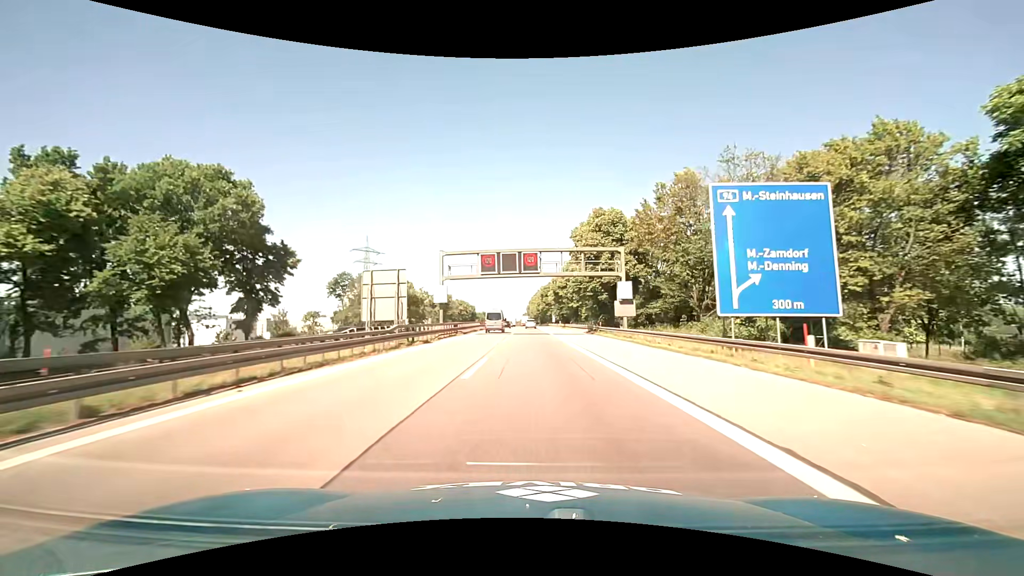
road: motorway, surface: asphalt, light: Day
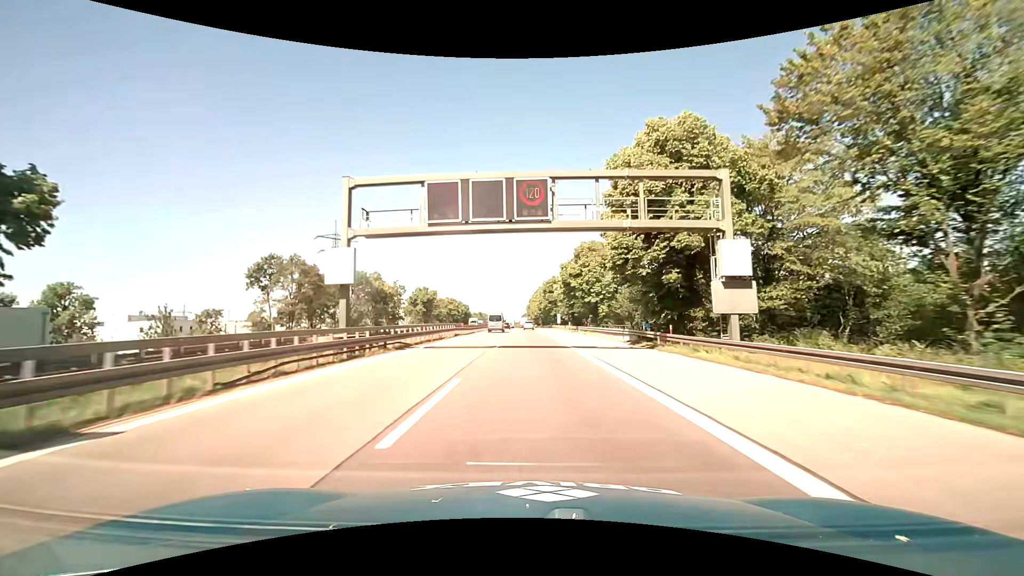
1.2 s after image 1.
(-0.1, +24.0) m; 0°
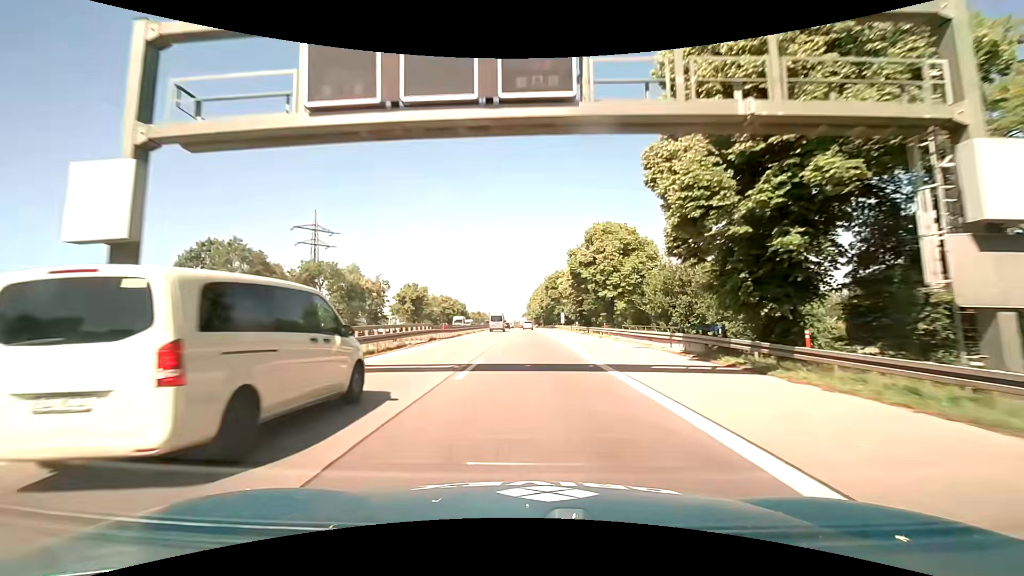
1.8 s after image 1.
(0.0, +11.9) m; 0°
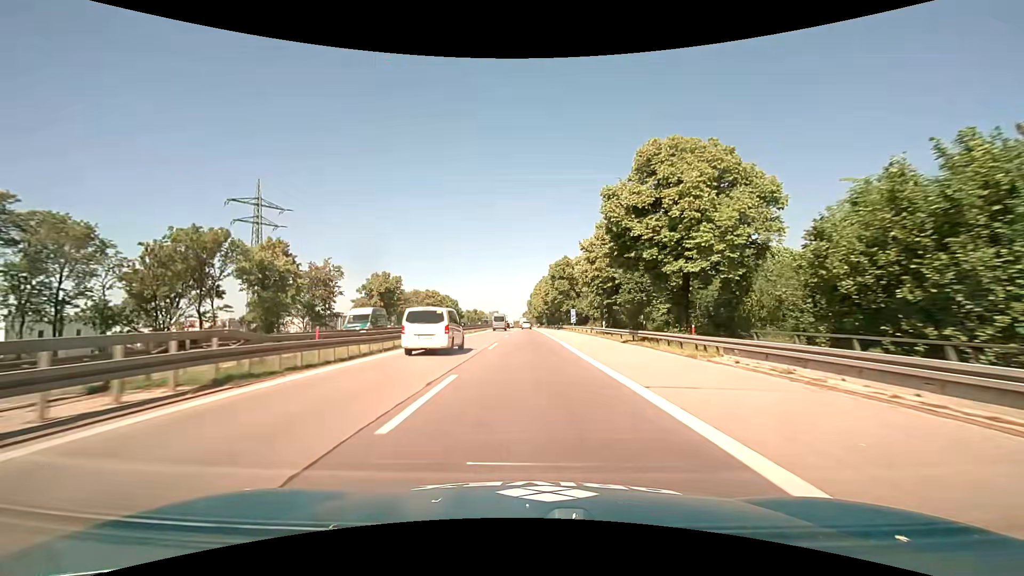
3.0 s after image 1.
(-0.1, +23.8) m; 0°
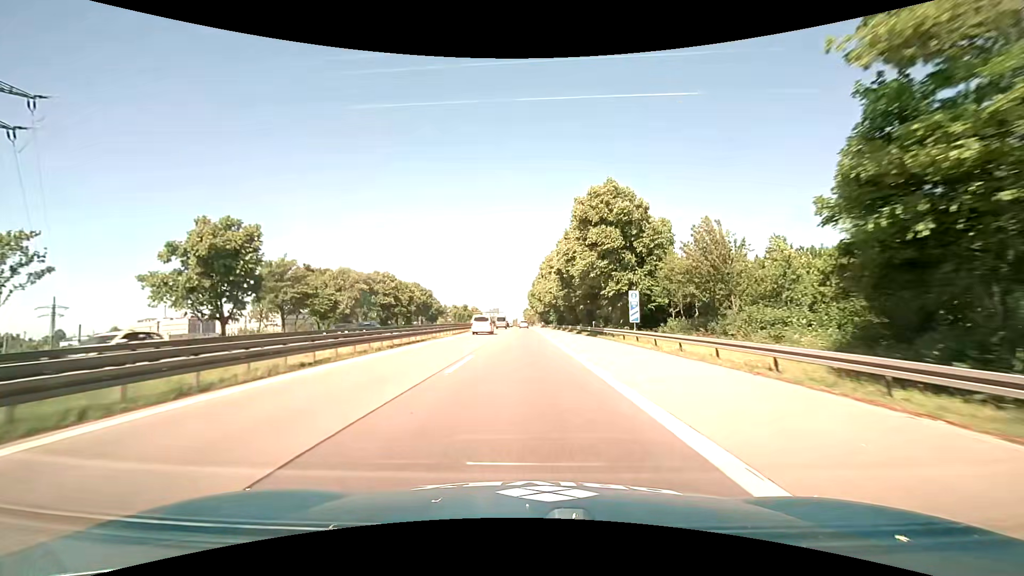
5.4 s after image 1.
(-0.2, +47.2) m; 0°
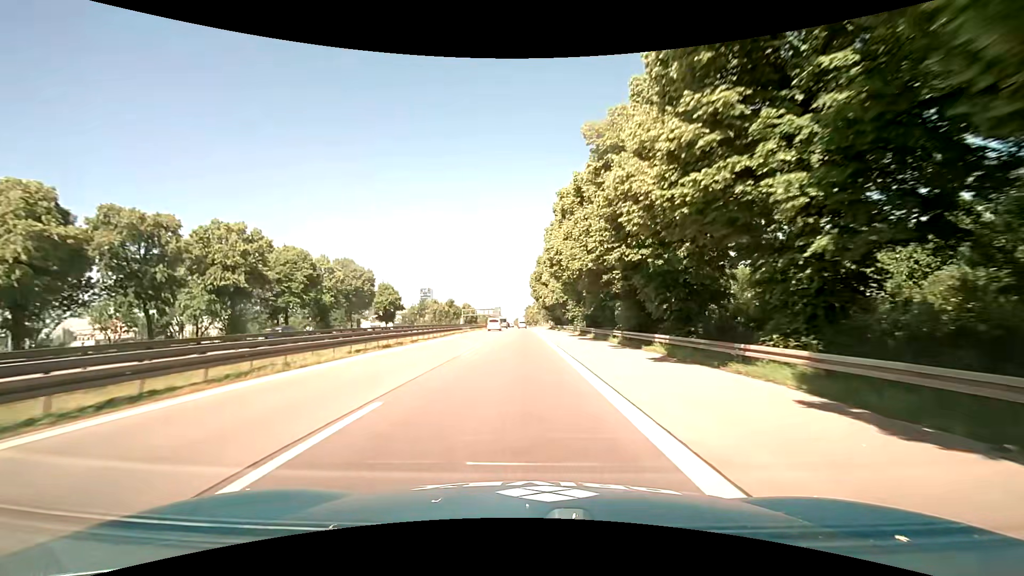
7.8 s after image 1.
(-0.3, +47.1) m; 0°
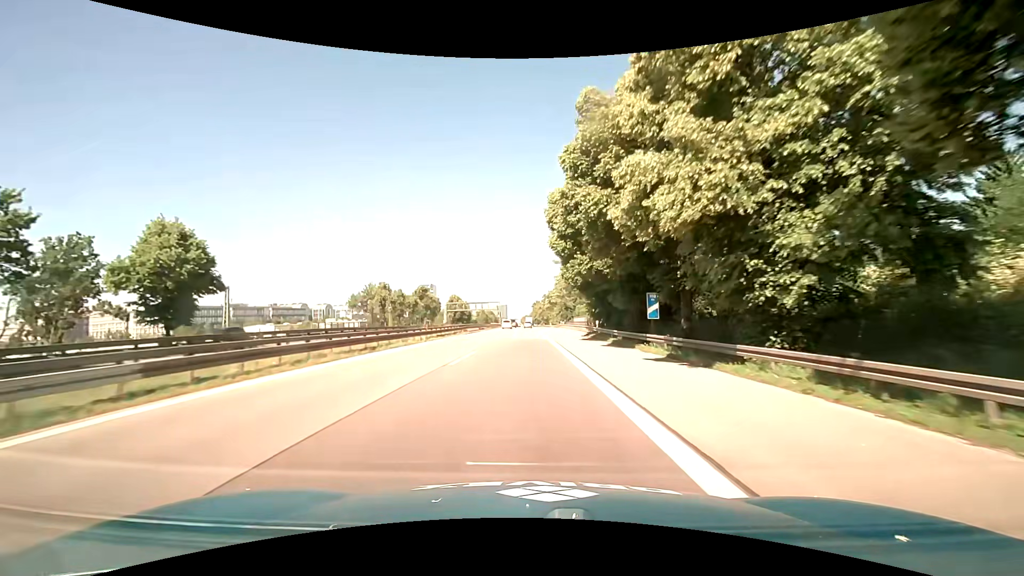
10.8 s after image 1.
(-0.9, +59.0) m; -1°
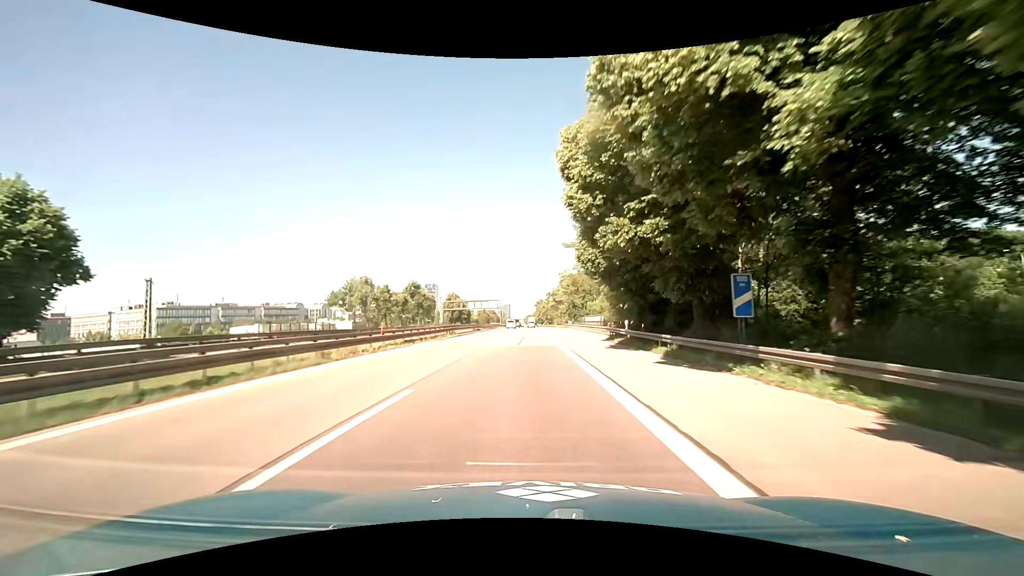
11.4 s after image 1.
(0.0, +11.9) m; 0°
(0, +10) (0, +20) (0, +30) (0, +40) (0, +50) (-1, +60) (-1, +70) (-1, +80) (-1, +90) (-1, +100) m
